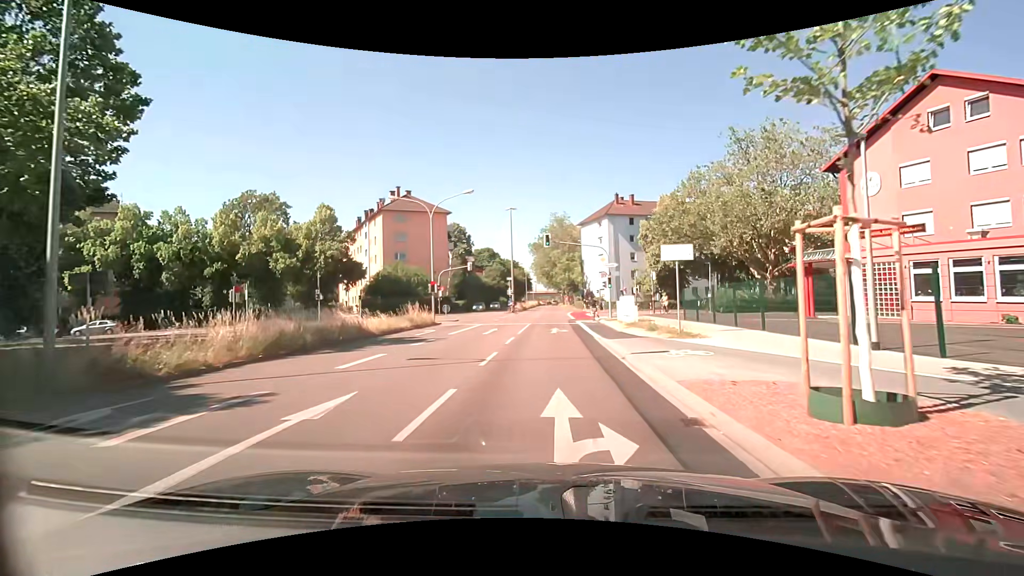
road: secondary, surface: asphalt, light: Day
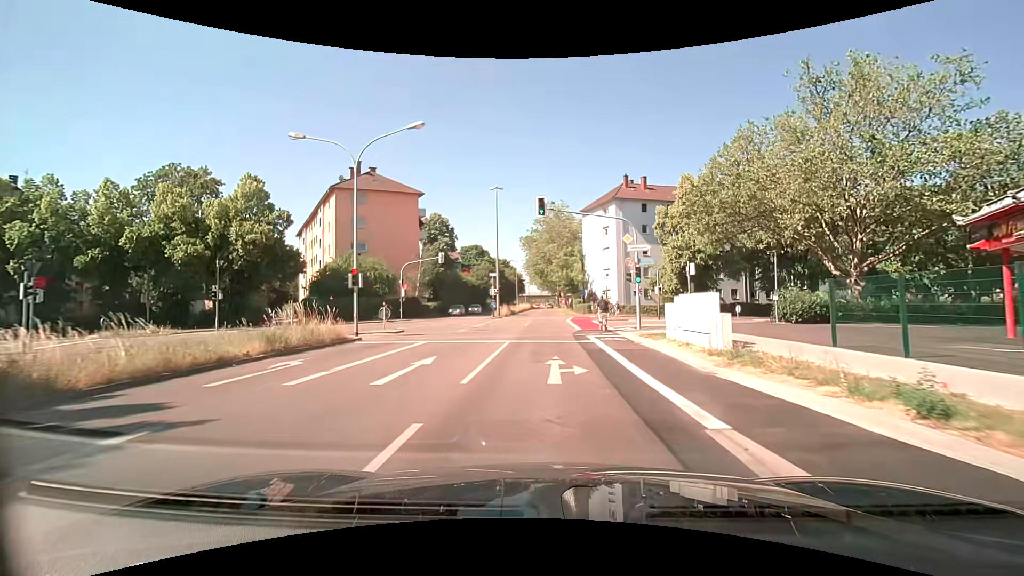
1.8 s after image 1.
(0.0, +14.4) m; 0°
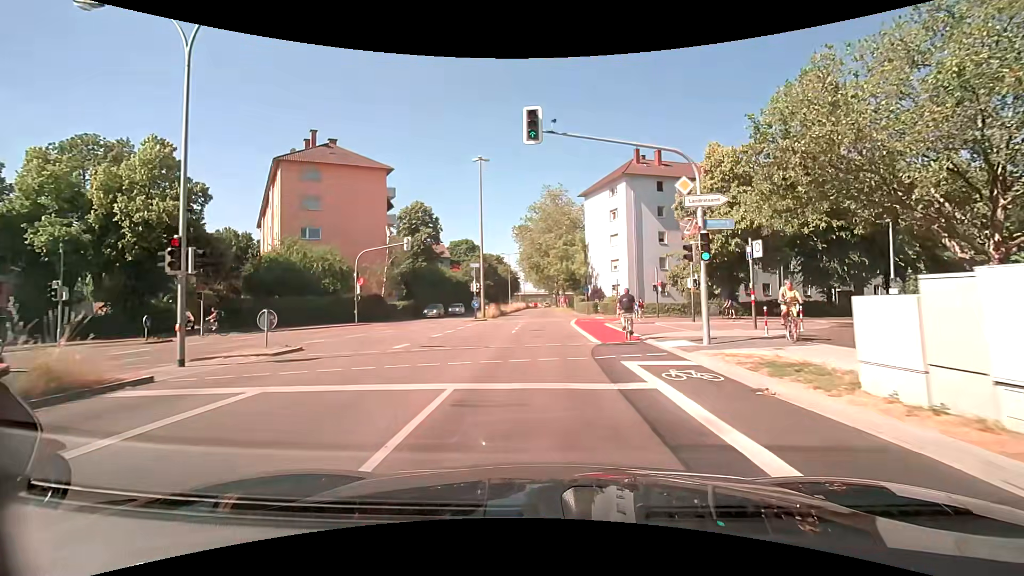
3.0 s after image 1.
(+0.1, +11.0) m; +1°
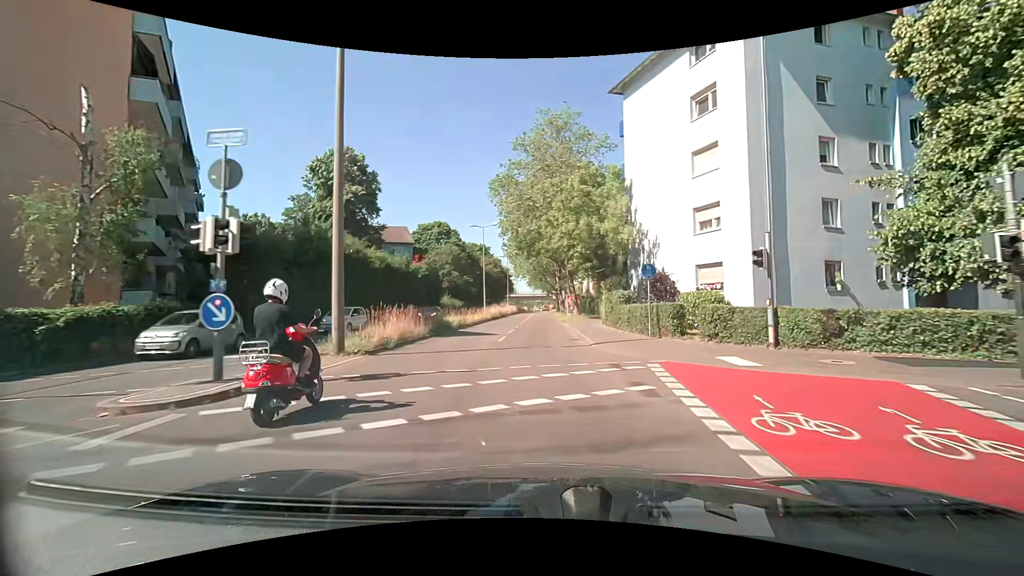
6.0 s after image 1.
(0.0, +31.6) m; 0°
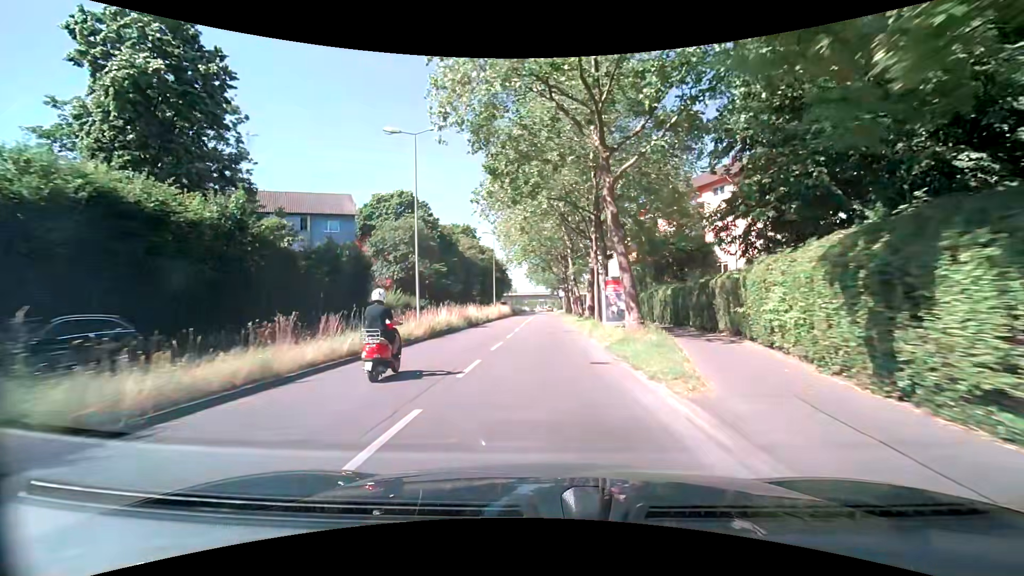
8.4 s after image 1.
(0.0, +27.7) m; 0°
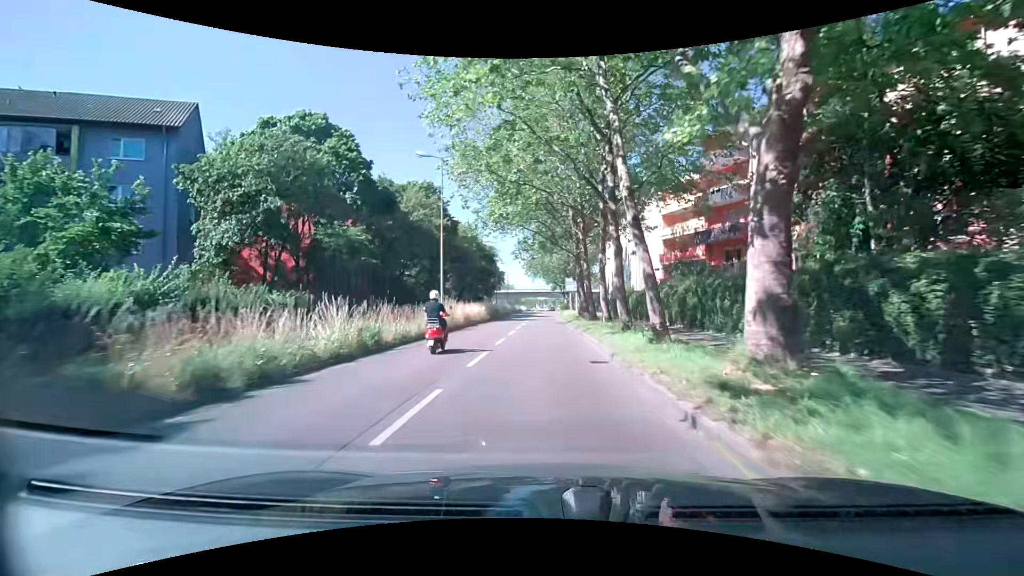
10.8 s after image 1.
(-0.1, +28.7) m; 0°
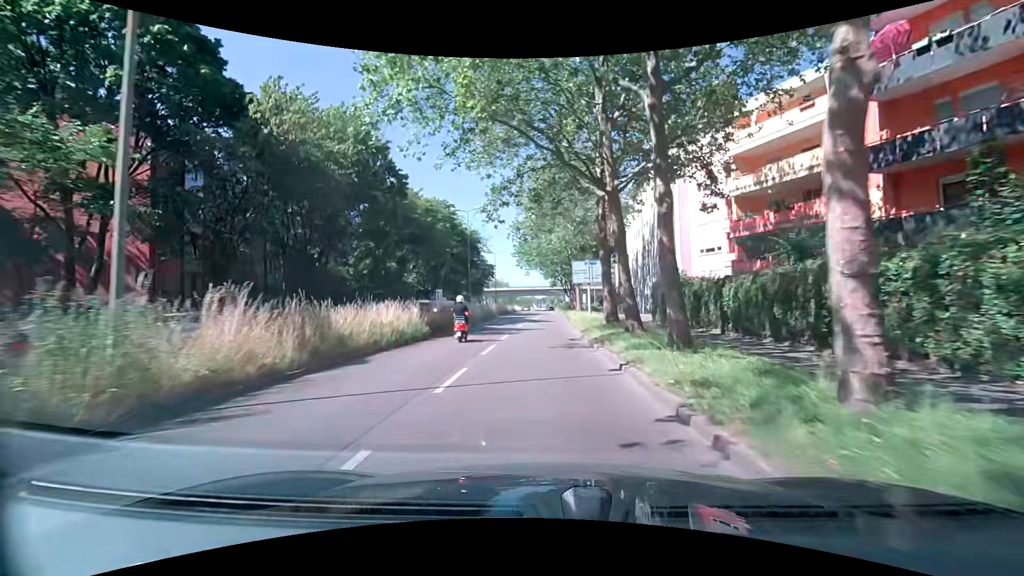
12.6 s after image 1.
(+0.1, +21.0) m; +1°
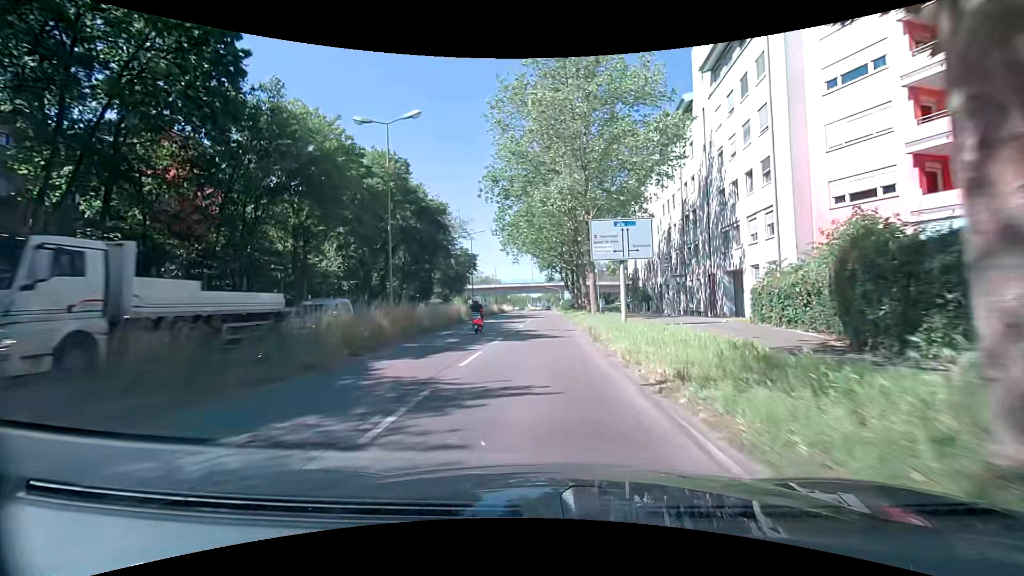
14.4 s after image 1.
(+0.2, +20.7) m; 0°
(0, +10) (0, +20) (0, +30) (0, +40) (+1, +50) (+1, +60) (+1, +70) (+1, +80) (+1, +90) (+3, +100) m
